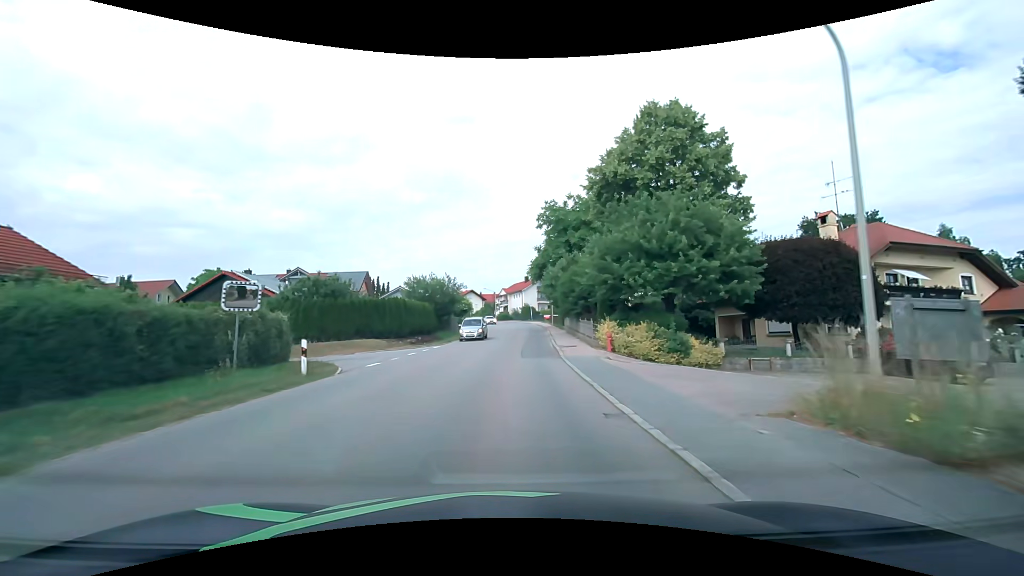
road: tertiary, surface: asphalt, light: Day
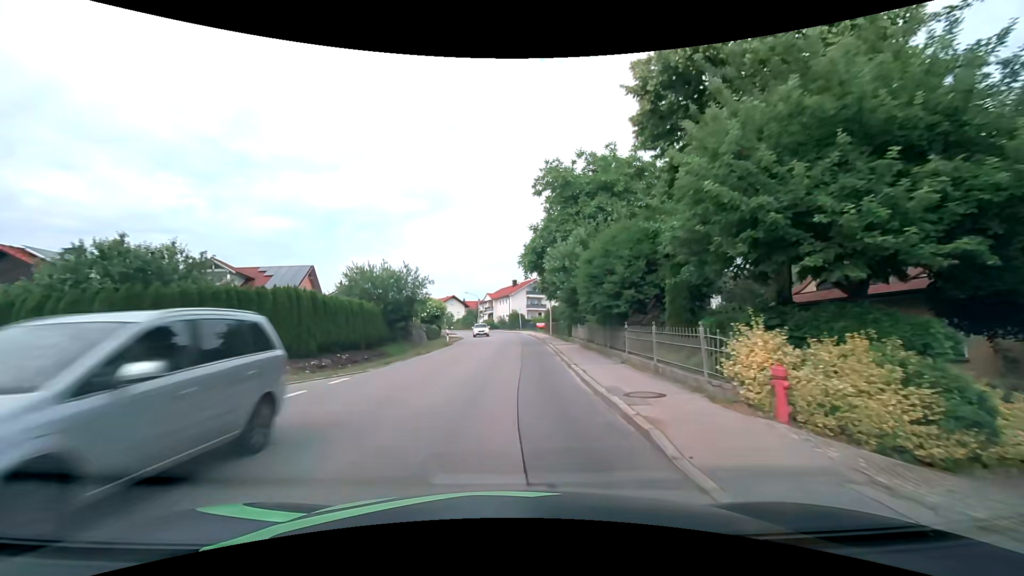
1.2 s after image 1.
(+0.2, +14.7) m; +1°
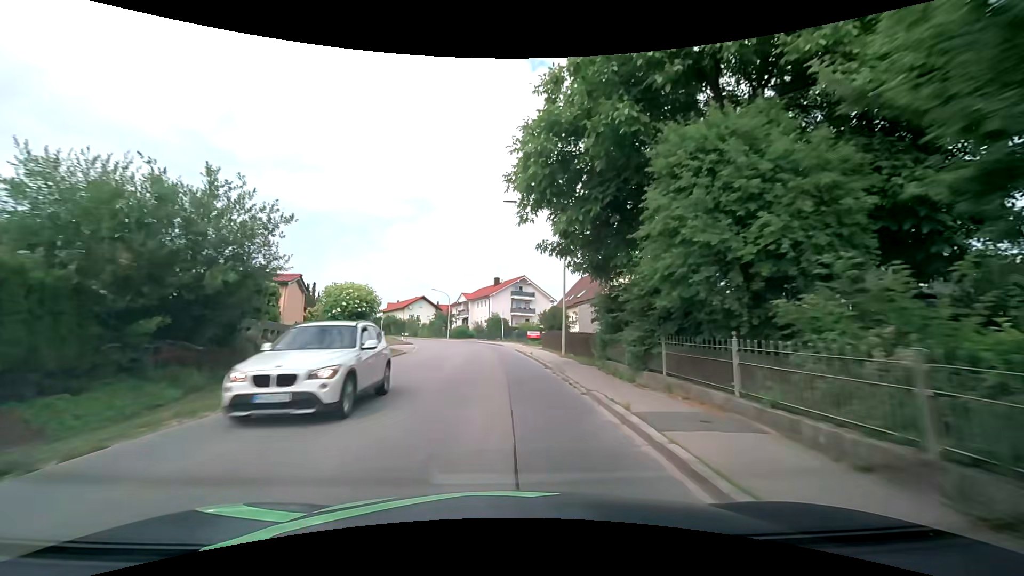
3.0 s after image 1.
(+0.5, +21.9) m; +2°
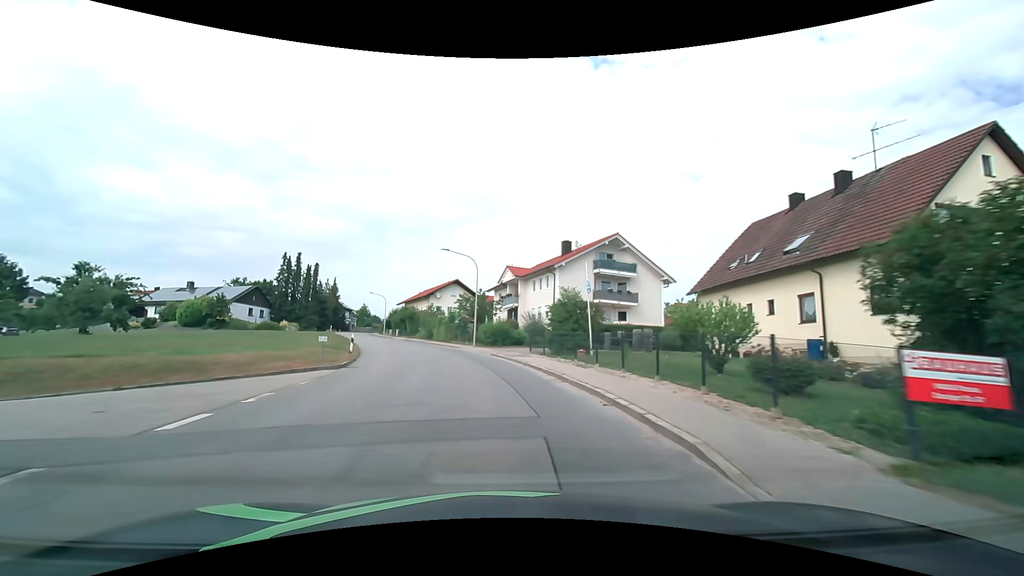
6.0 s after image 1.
(-1.3, +37.0) m; -6°
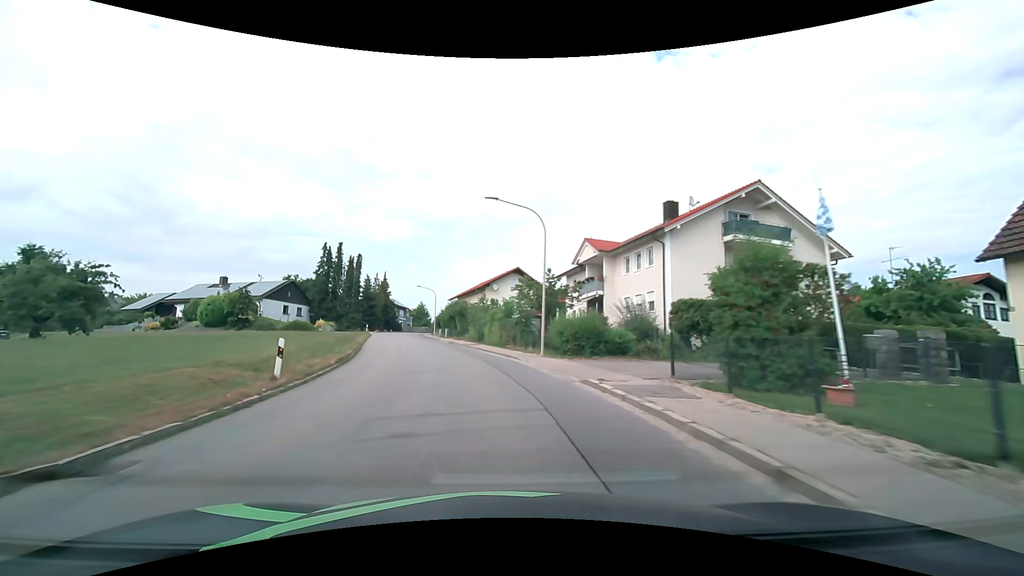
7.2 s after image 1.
(-0.9, +15.0) m; -7°
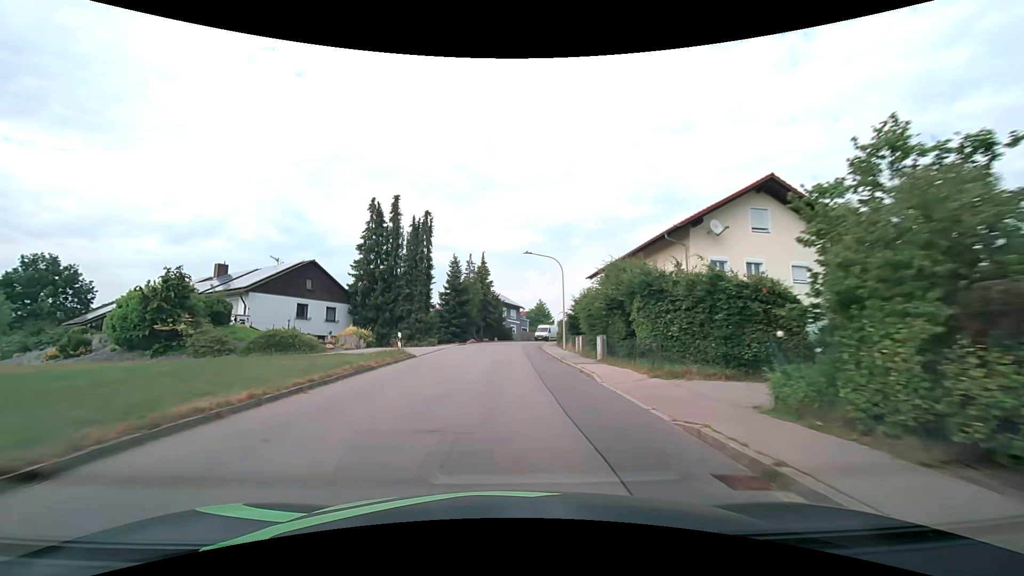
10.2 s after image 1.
(-5.7, +37.3) m; -14°
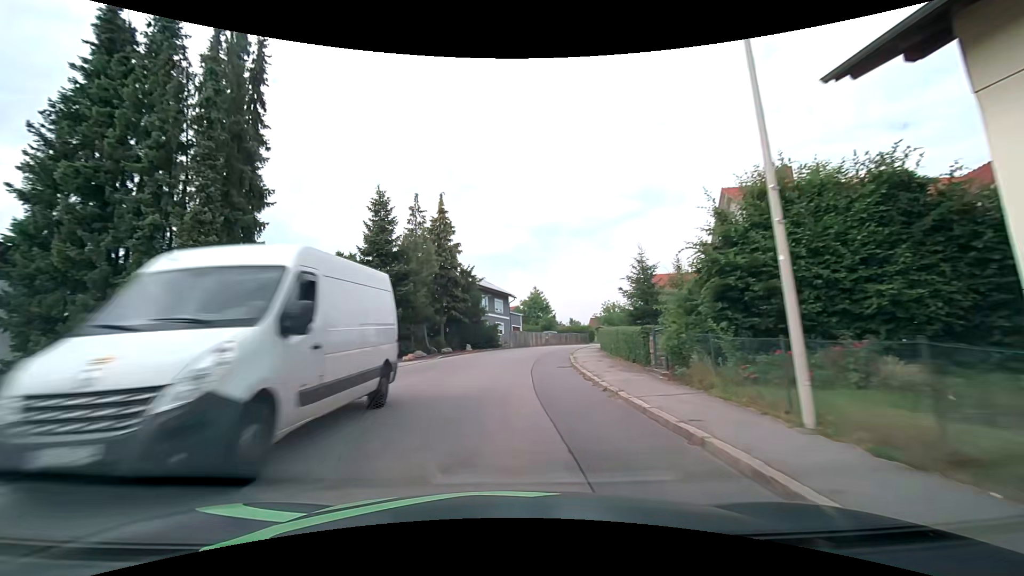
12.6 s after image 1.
(+0.2, +30.6) m; +2°
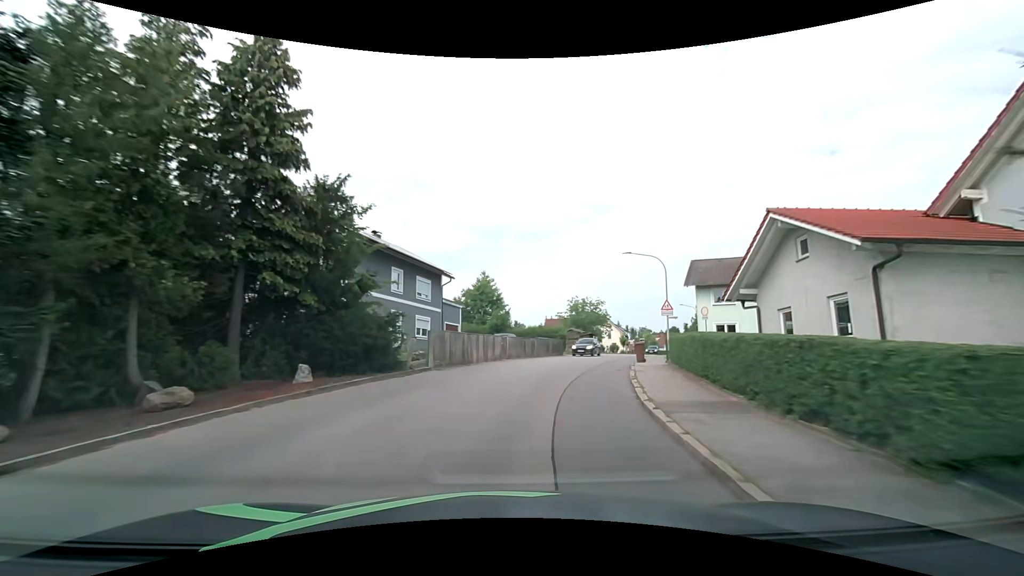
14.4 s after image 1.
(+0.7, +22.9) m; +5°
